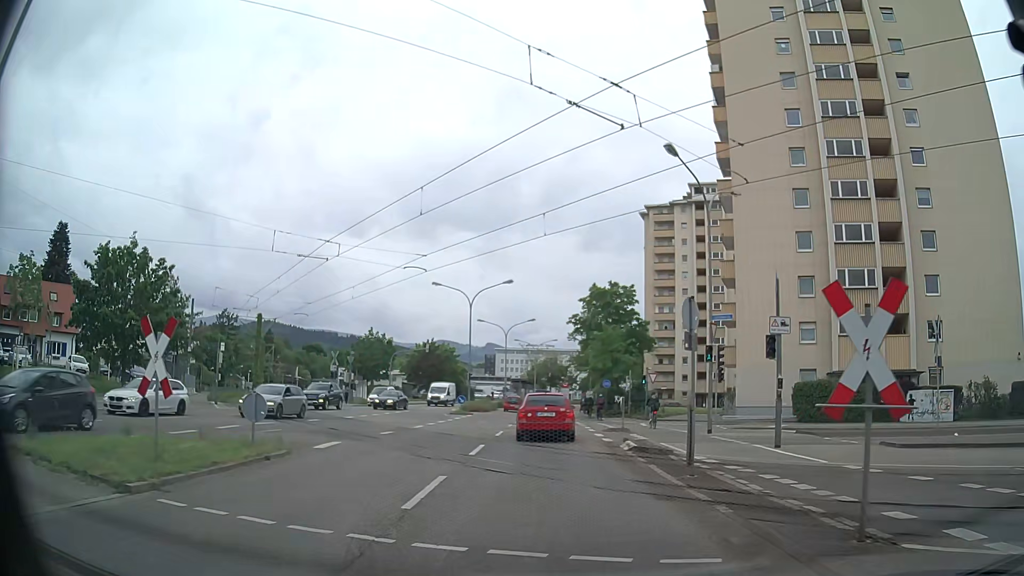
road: secondary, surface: asphalt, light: Day
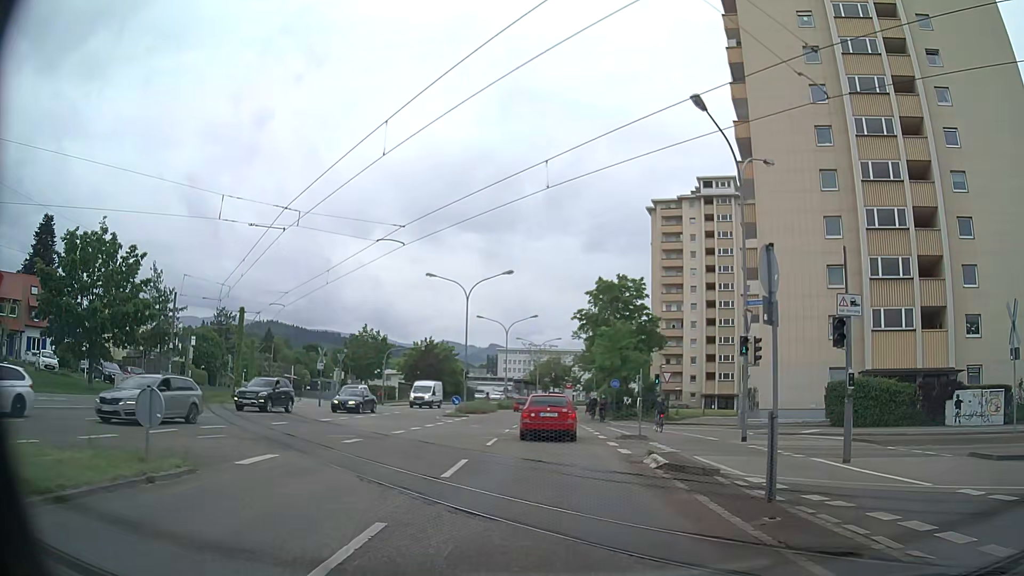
(-0.1, +4.2) m; -1°
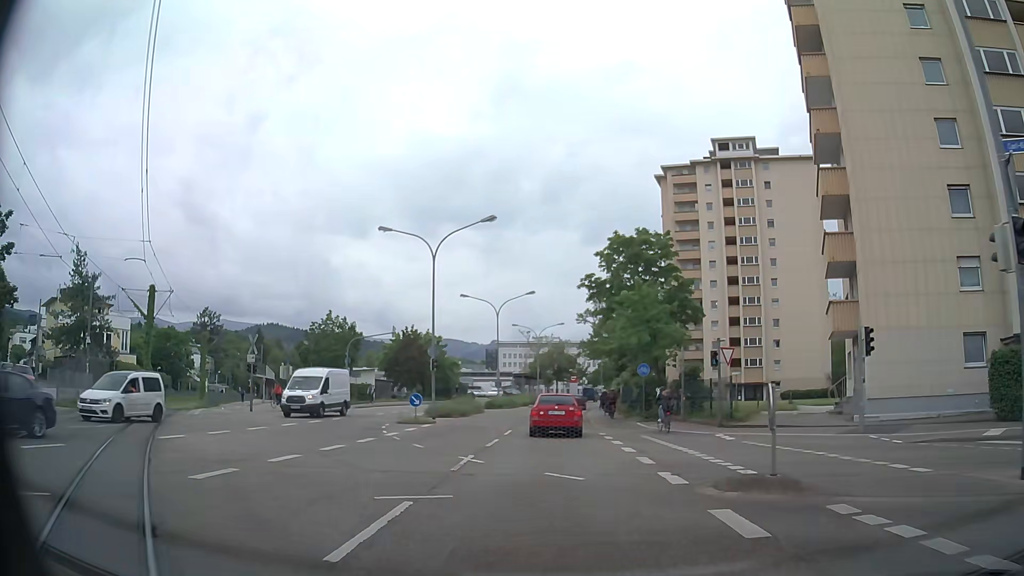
(0.0, +13.5) m; -2°
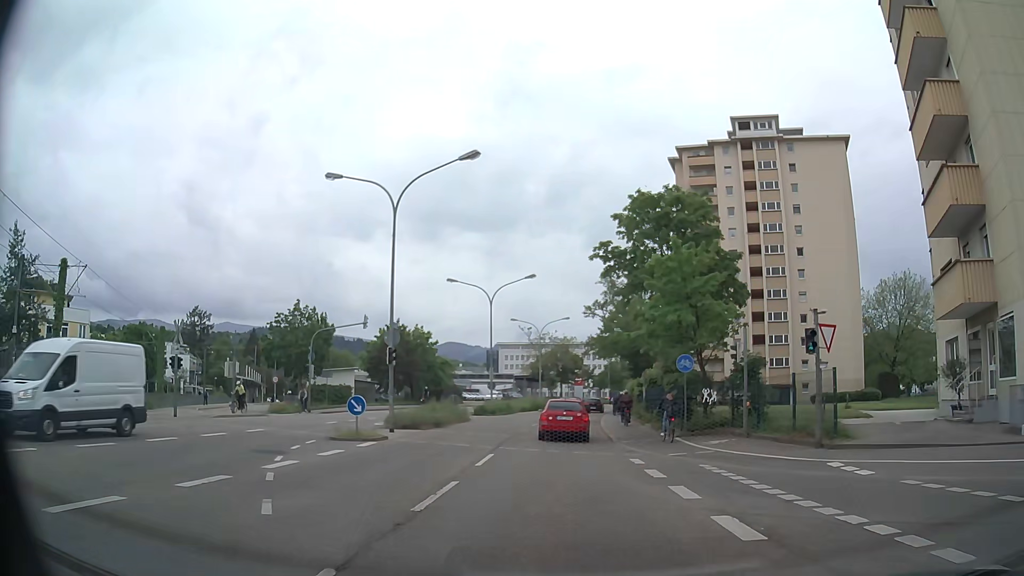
(+0.2, +9.5) m; +1°
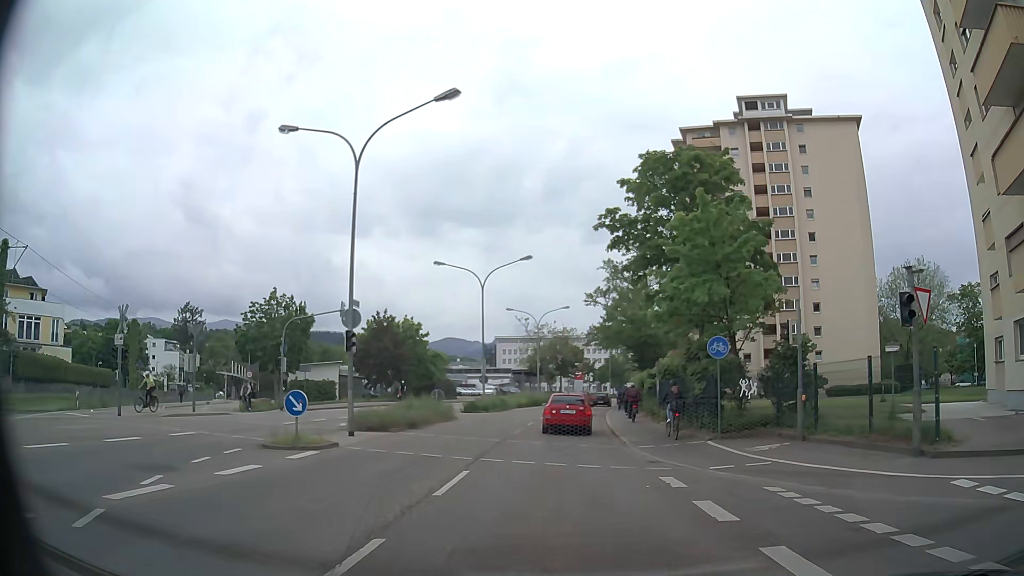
(0.0, +4.9) m; 0°
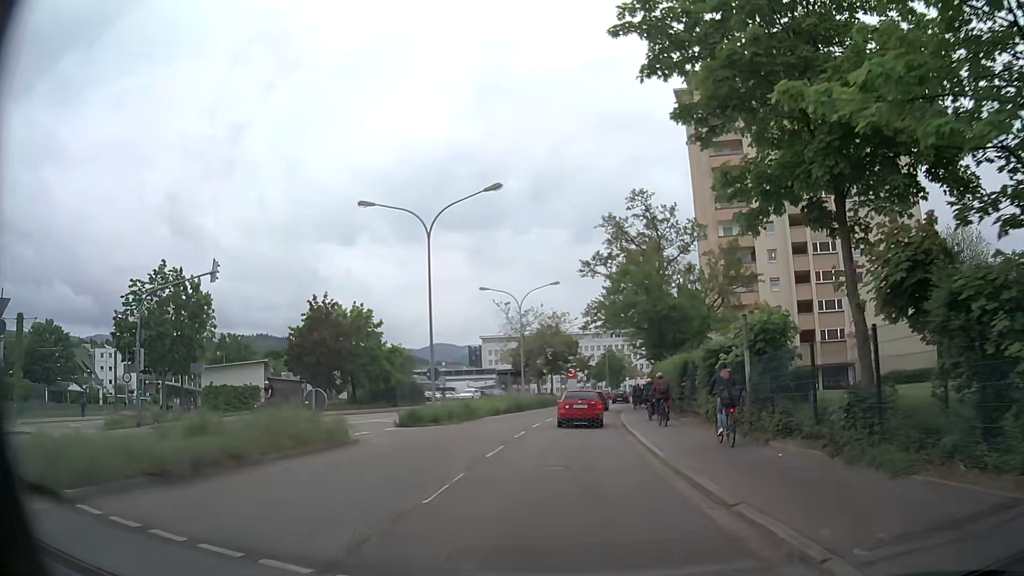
(+0.2, +15.3) m; +2°
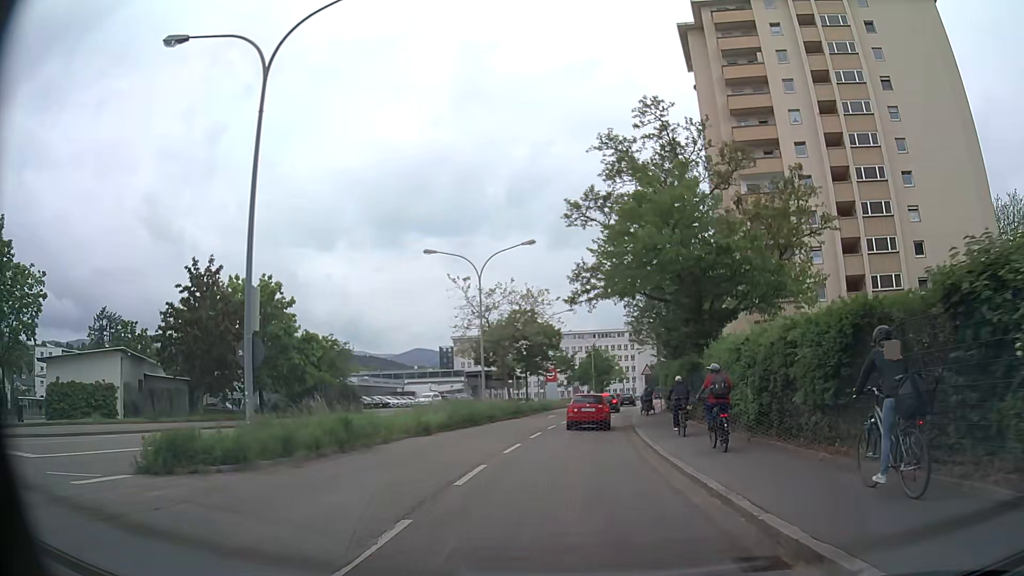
(0.0, +16.0) m; +1°
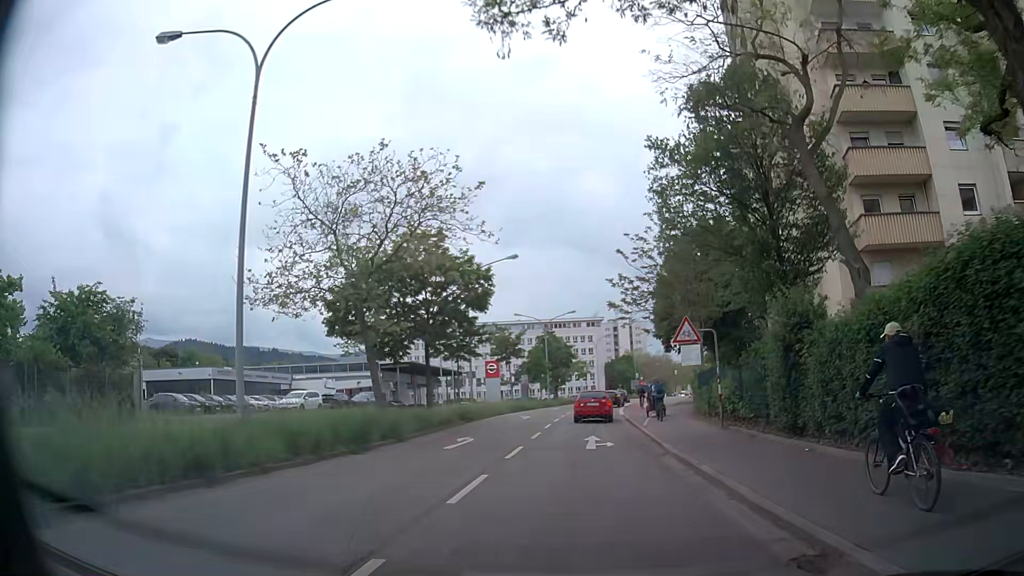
(+1.0, +25.5) m; +5°
